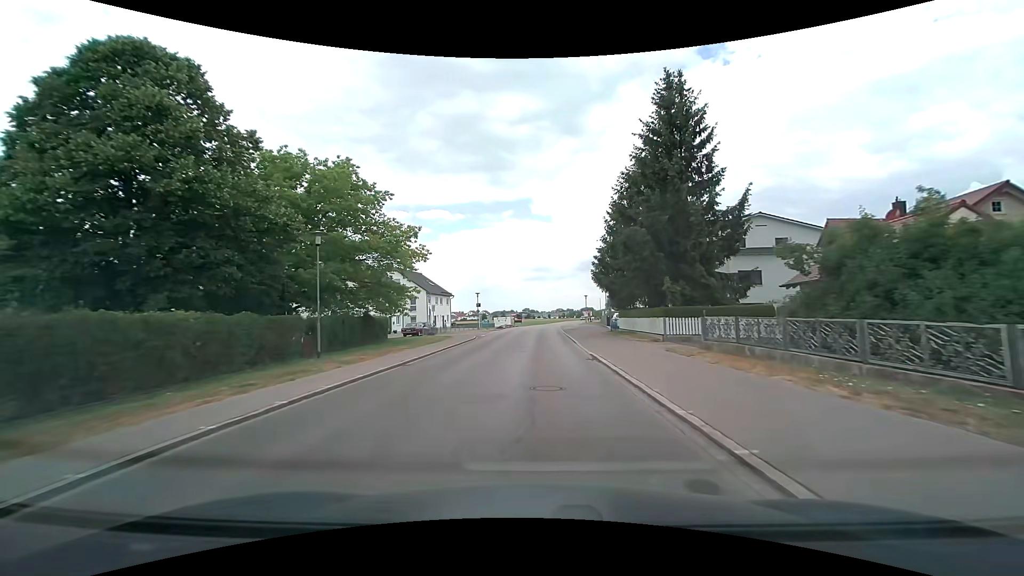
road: tertiary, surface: asphalt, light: Day
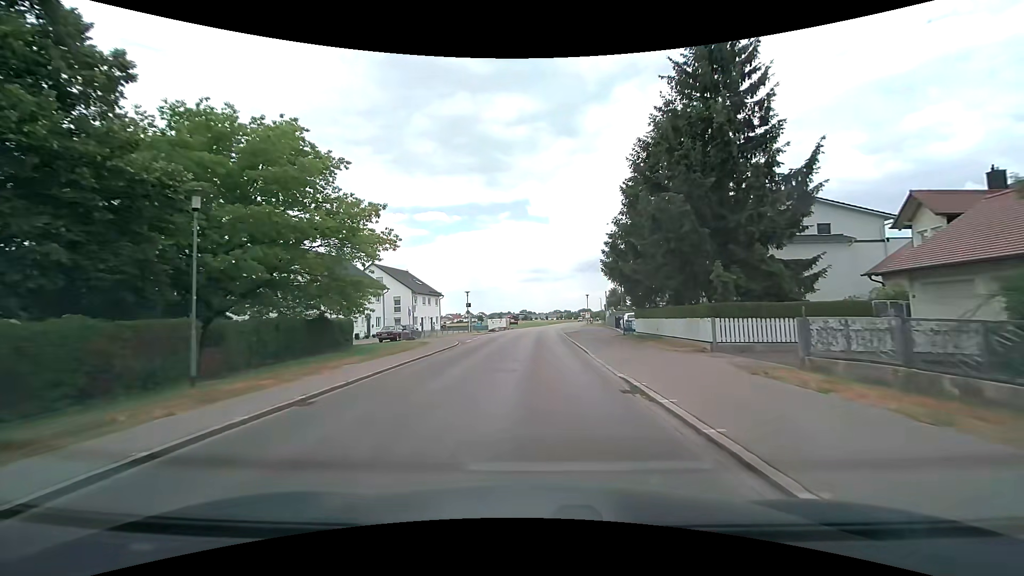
(0.0, +7.2) m; 0°
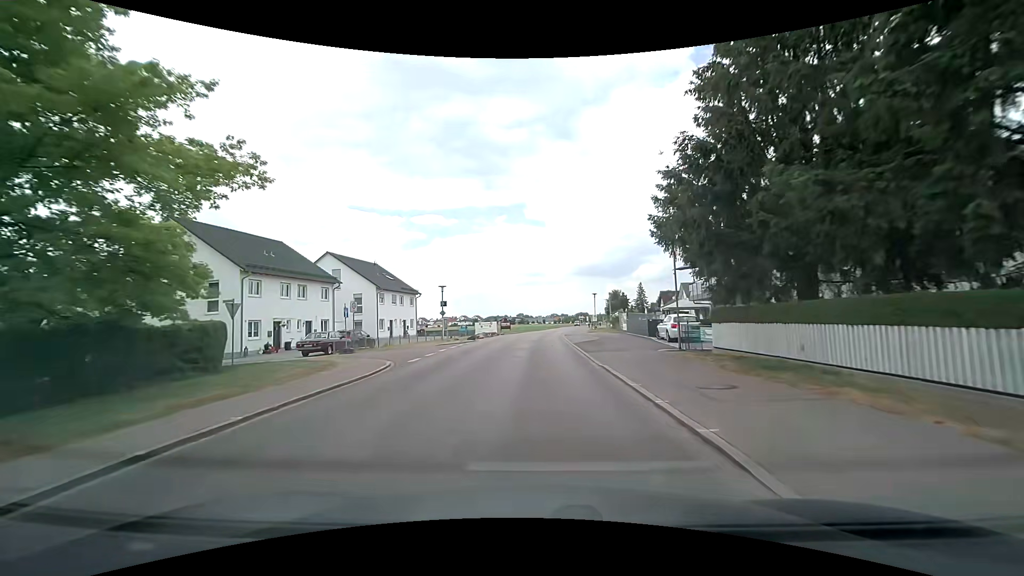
(0.0, +14.1) m; 0°
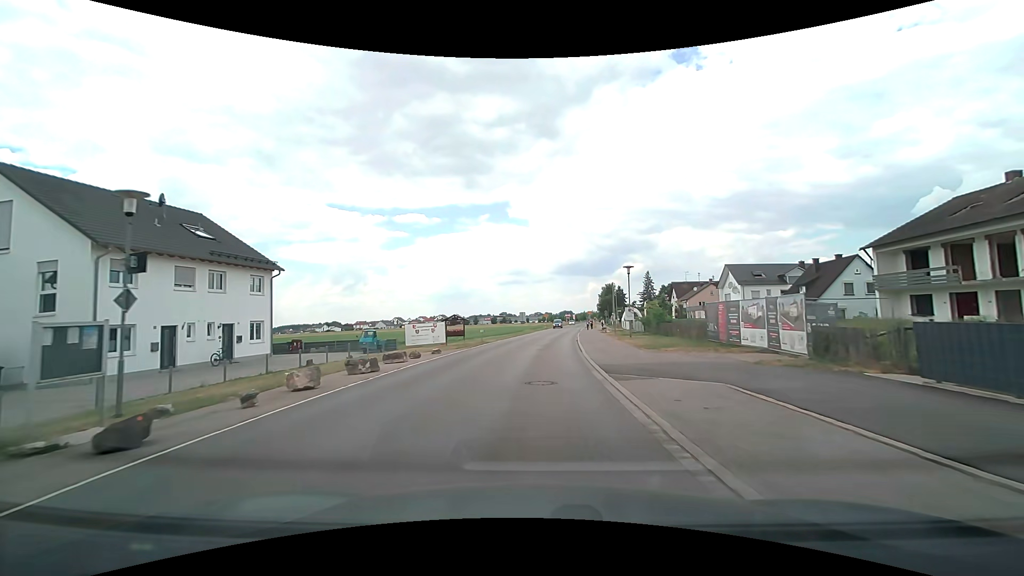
(+0.4, +33.5) m; +2°
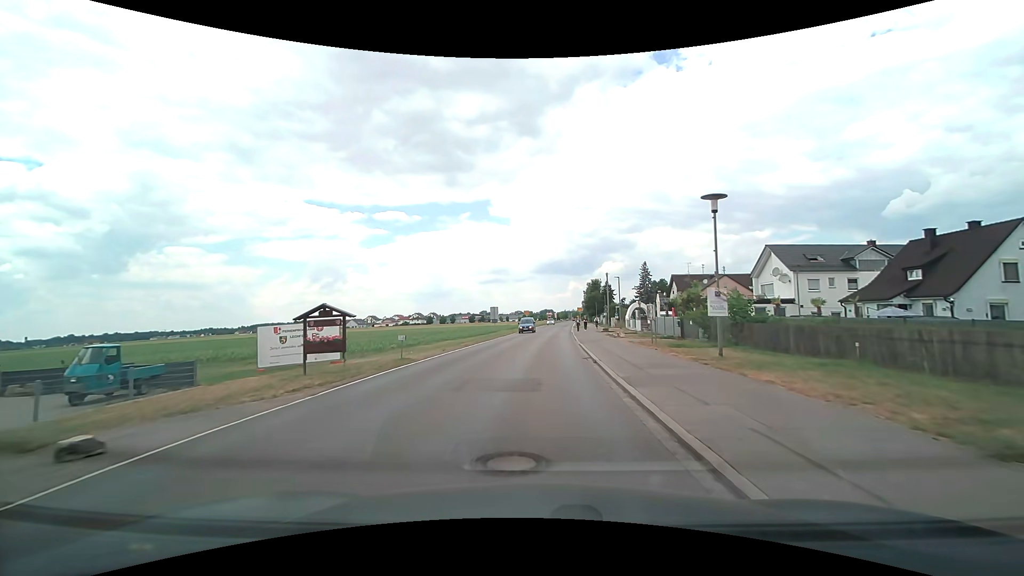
(+0.4, +19.6) m; +2°
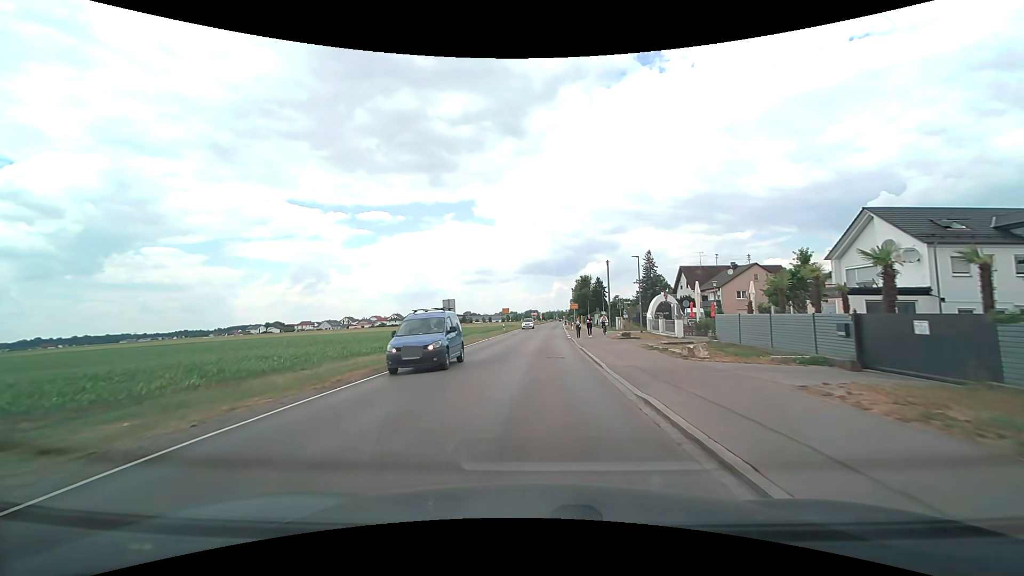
(+0.3, +19.6) m; +2°
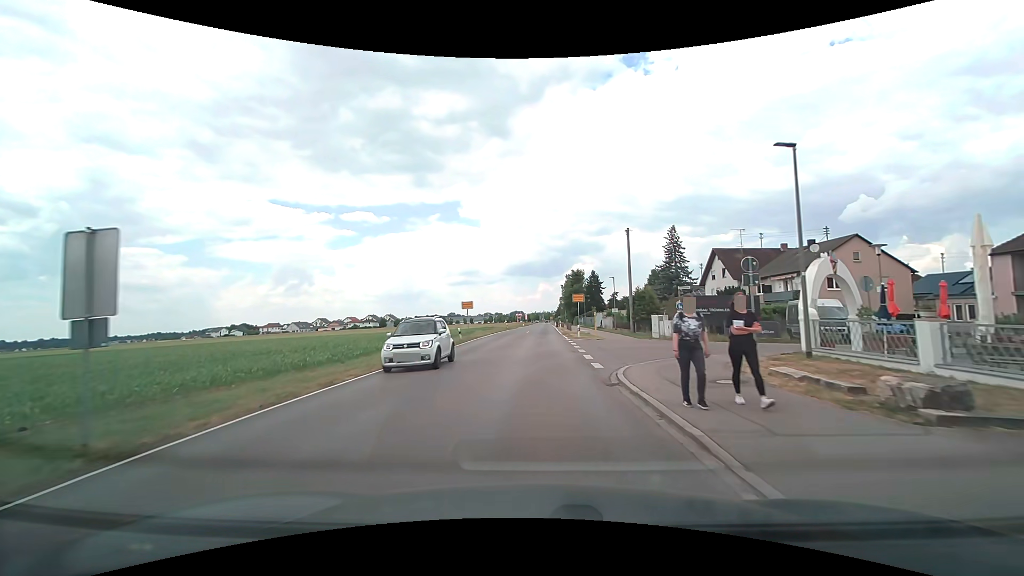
(+0.3, +26.3) m; +1°
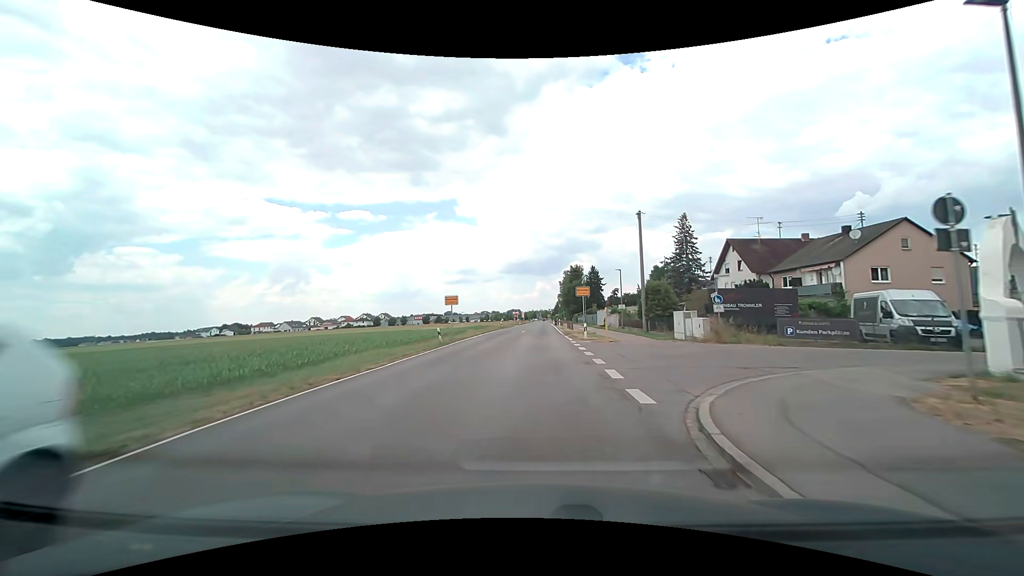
(+0.1, +6.7) m; +1°
(0, +10) (0, +20) (0, +30) (0, +40) (+1, +50) (+1, +60) (+1, +70) (+1, +80) (+1, +90) (+1, +100) m
